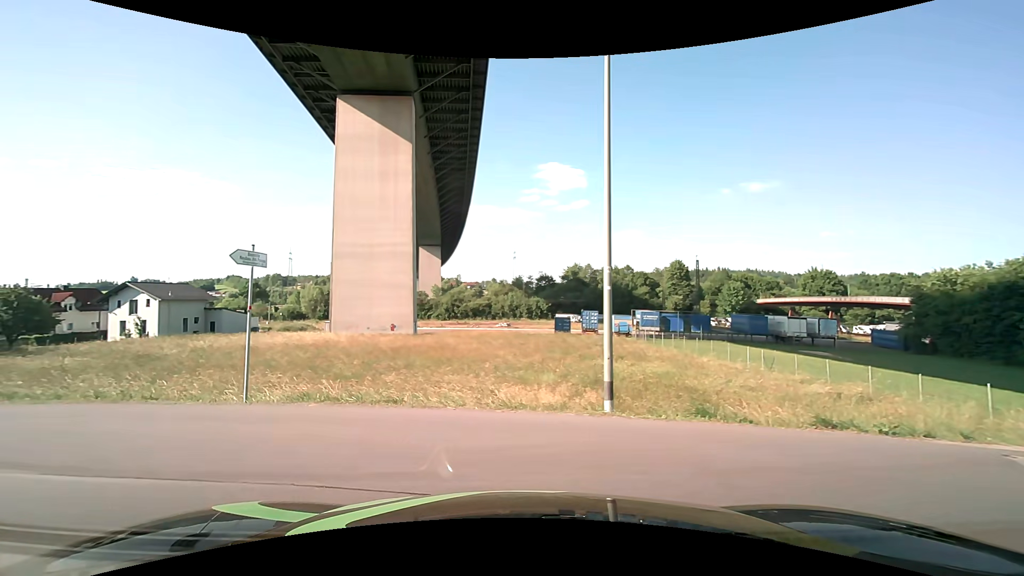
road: unclassified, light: Day
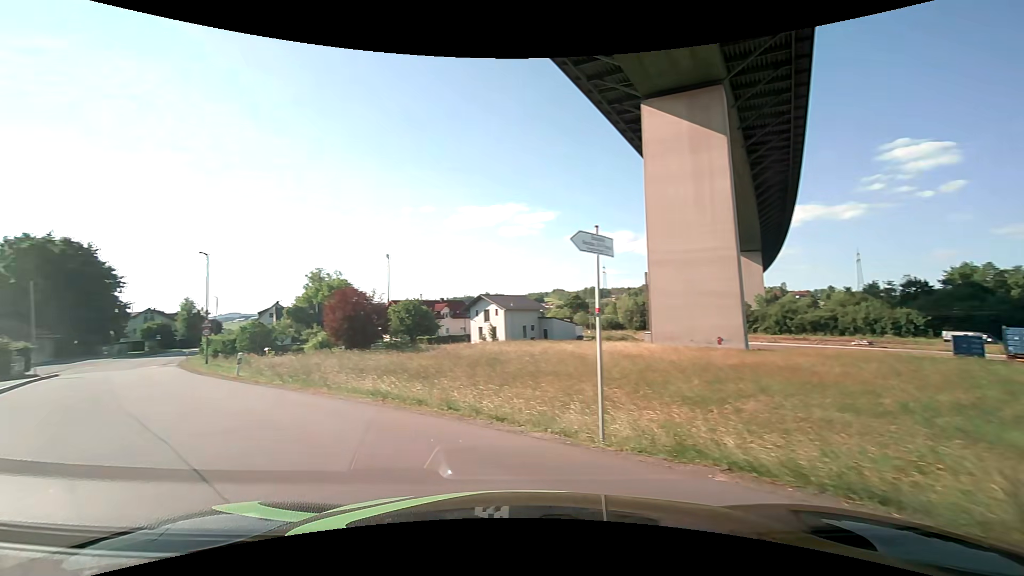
(-1.4, +3.6) m; -39°
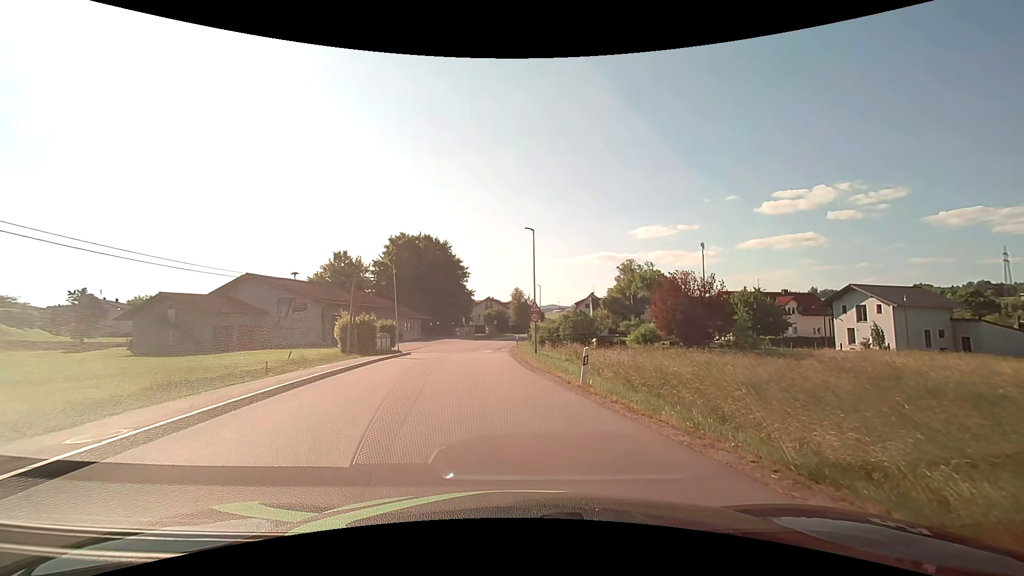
(-4.9, +9.3) m; -36°
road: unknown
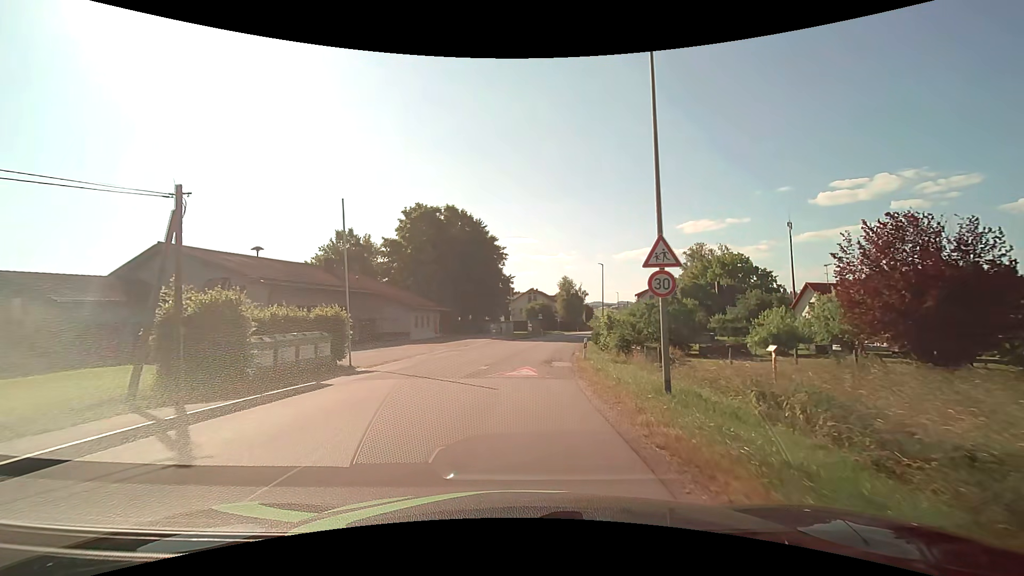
(-0.7, +21.4) m; -4°
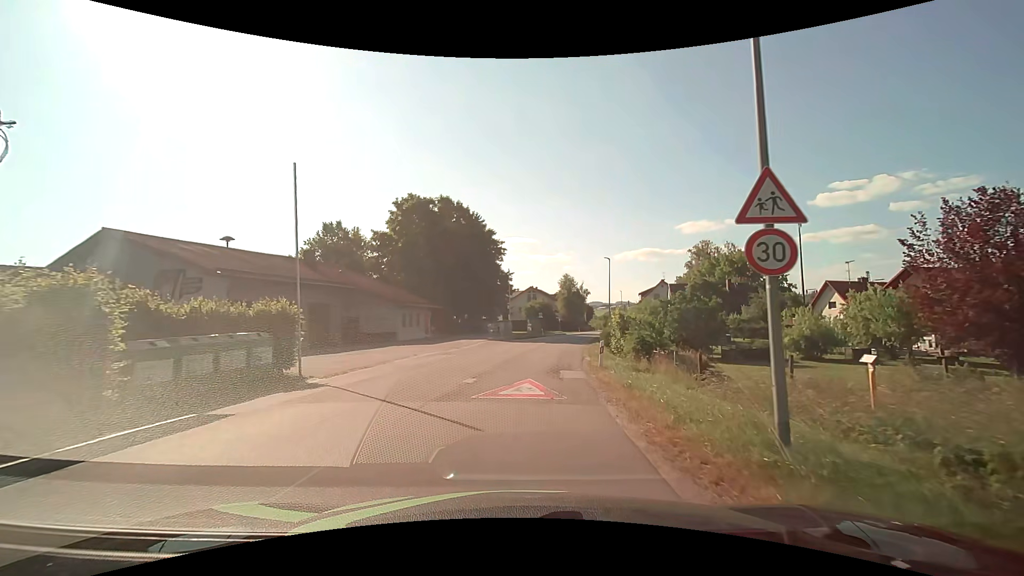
(0.0, +4.7) m; 0°
